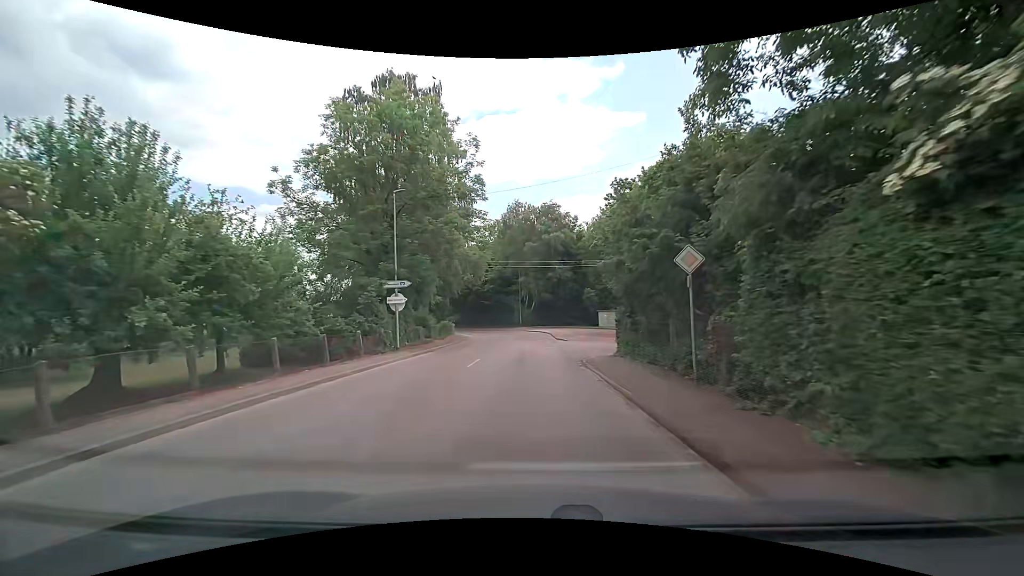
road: tertiary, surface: asphalt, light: Day
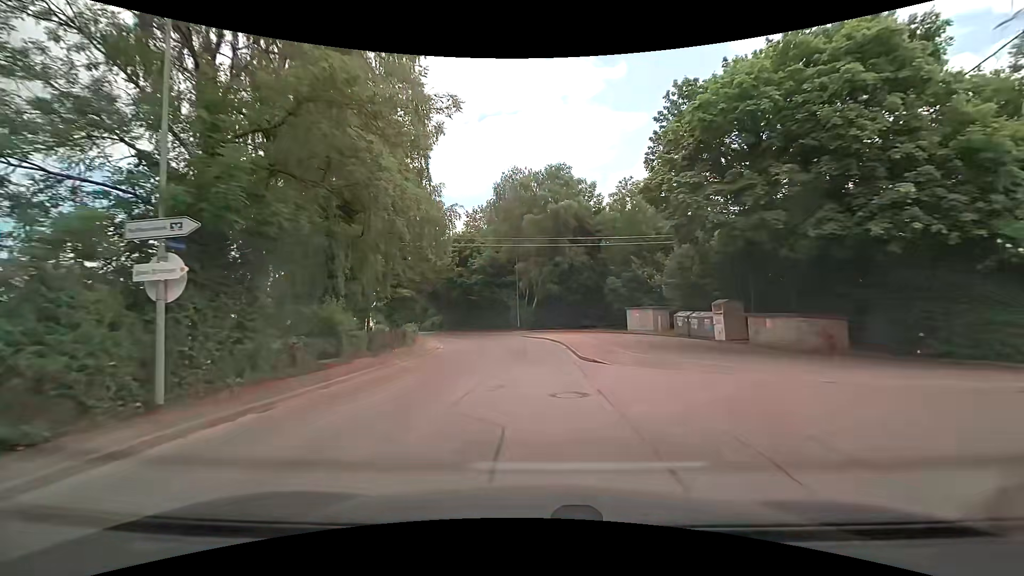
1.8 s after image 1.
(+0.3, +15.7) m; +1°
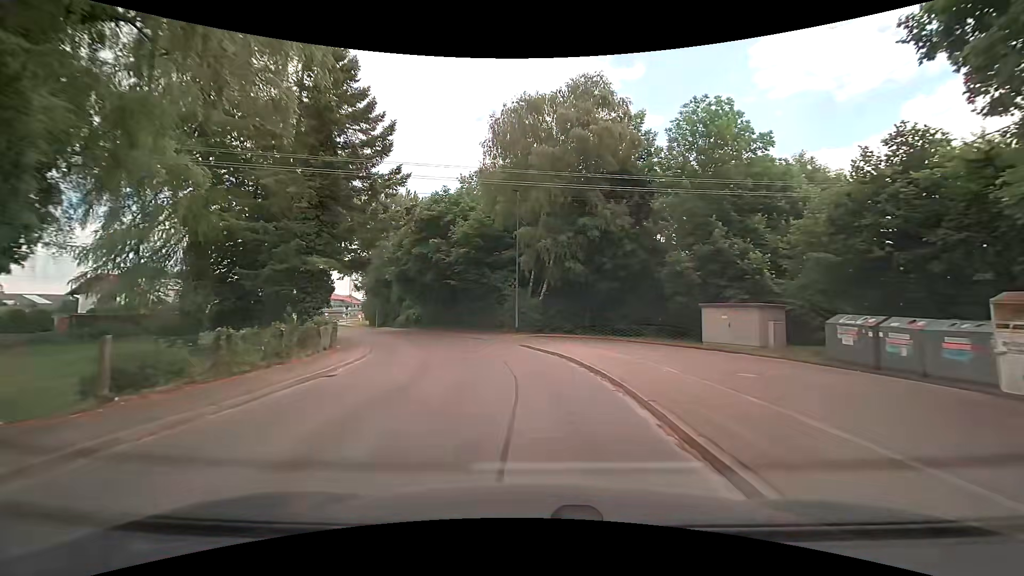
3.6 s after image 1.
(-0.1, +16.3) m; -1°
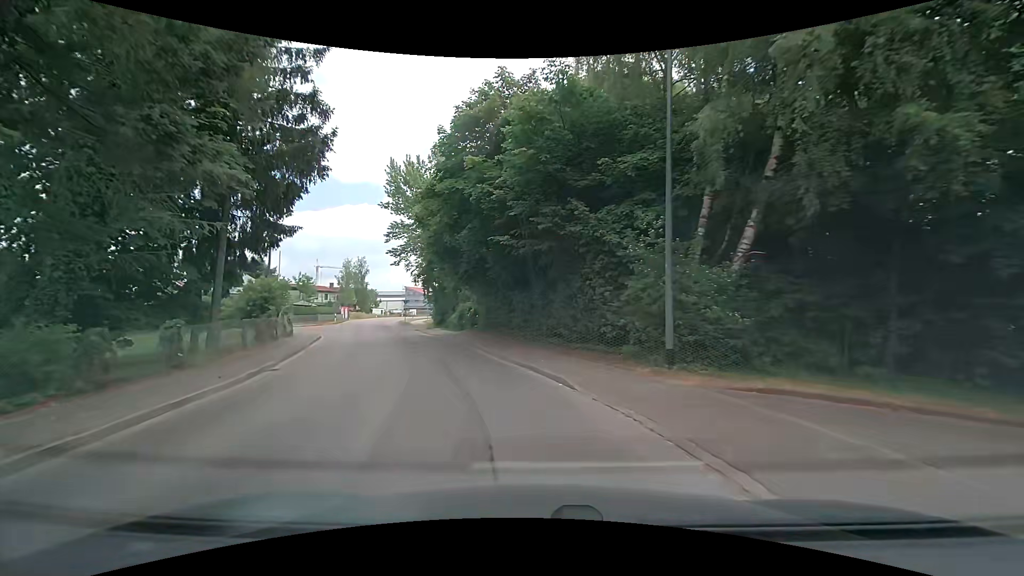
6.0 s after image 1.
(-1.1, +19.1) m; -12°
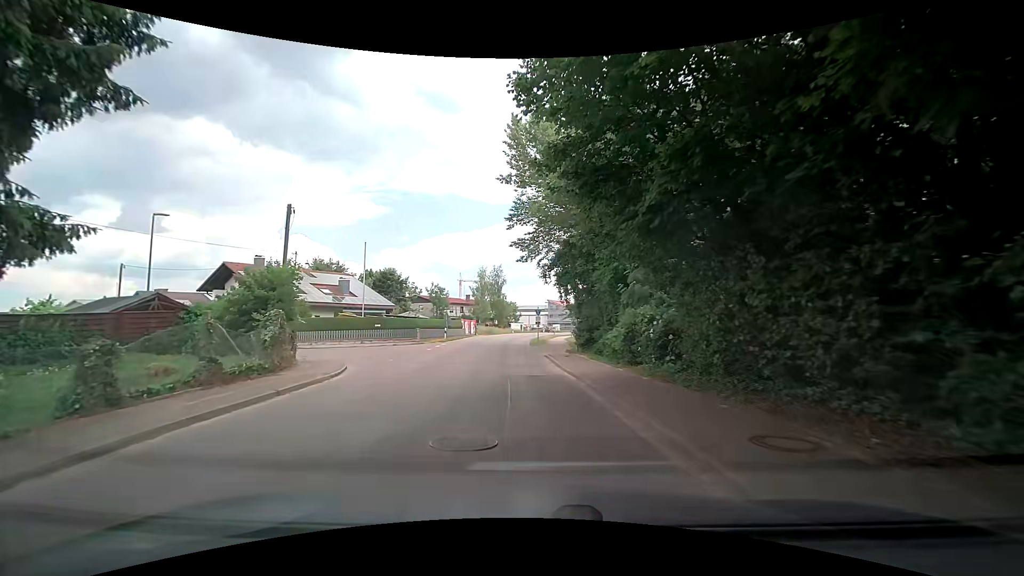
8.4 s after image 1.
(-2.4, +17.0) m; -17°
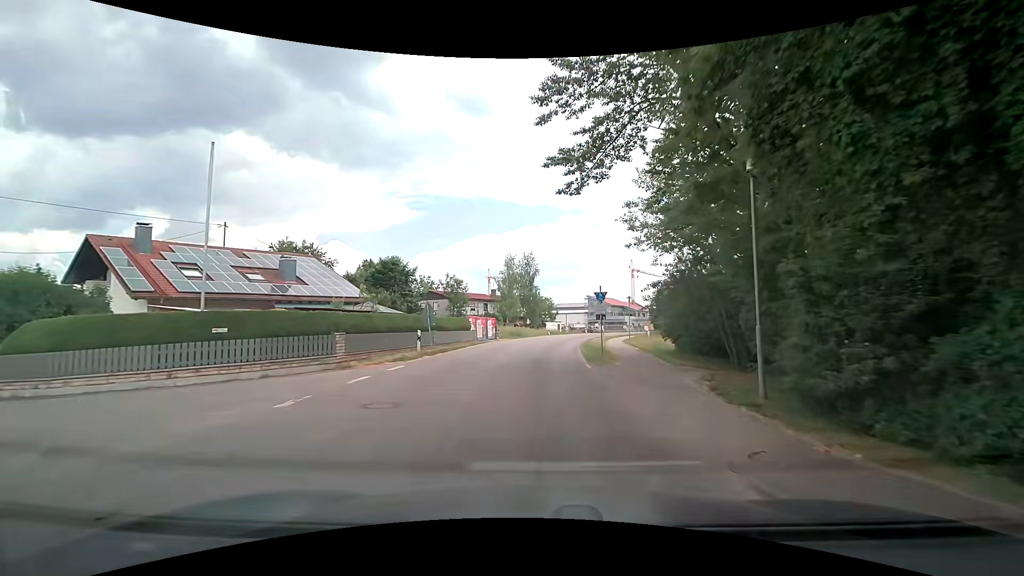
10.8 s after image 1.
(-0.5, +20.7) m; -2°
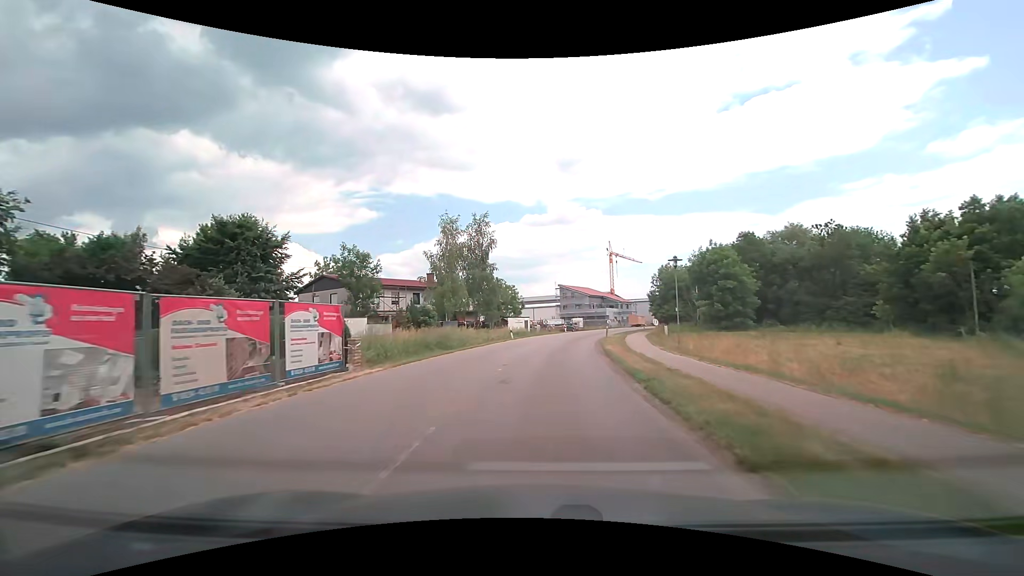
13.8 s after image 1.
(+0.5, +30.9) m; +3°
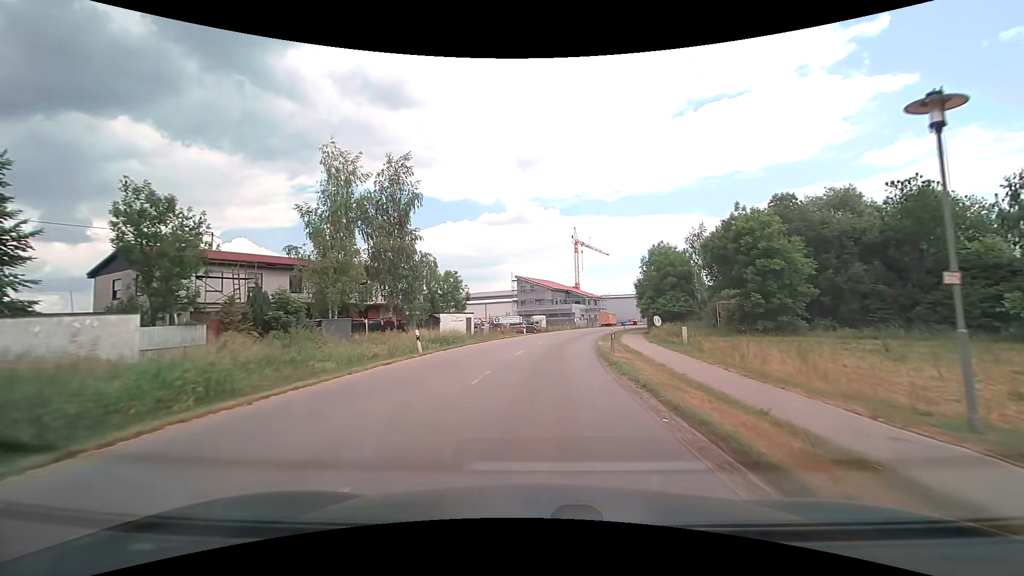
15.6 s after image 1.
(+0.9, +20.9) m; +5°
(0, +10) (+1, +20) (+2, +30) (+3, +40) (+5, +50) (+7, +59) (+9, +69) (+12, +79) (+15, +88) (+19, +98) m
